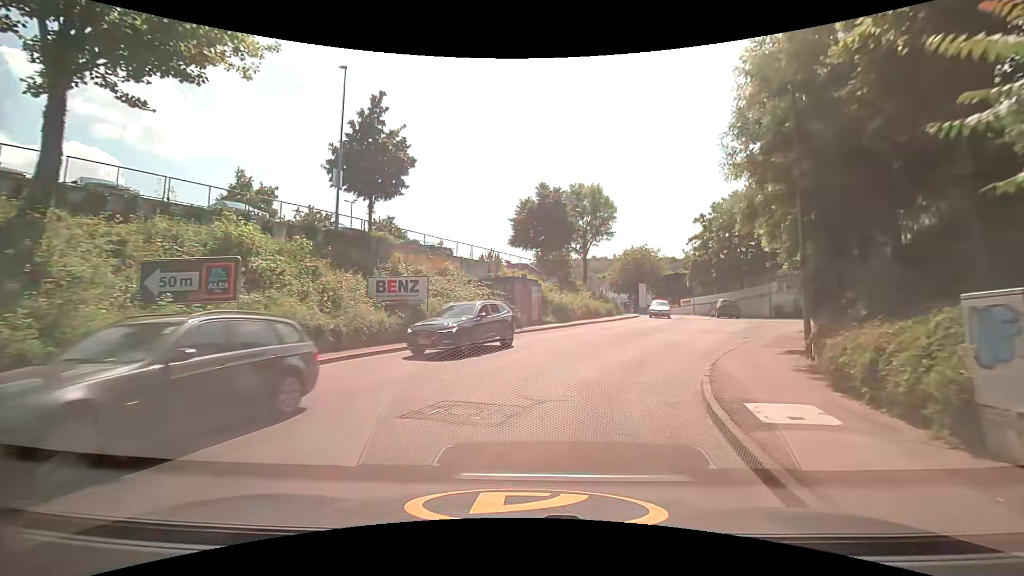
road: unclassified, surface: asphalt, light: Day
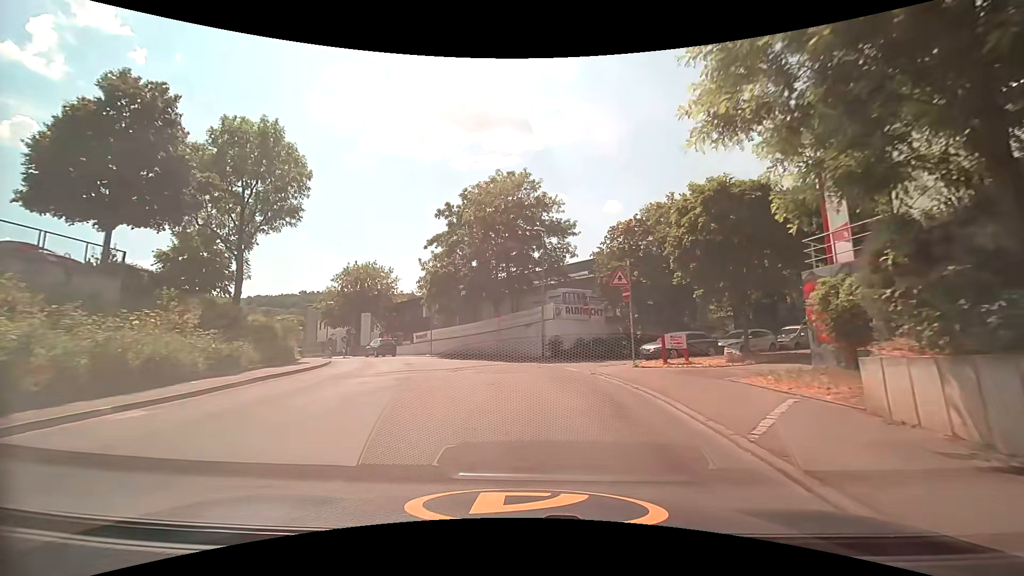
(+5.4, +21.8) m; +28°
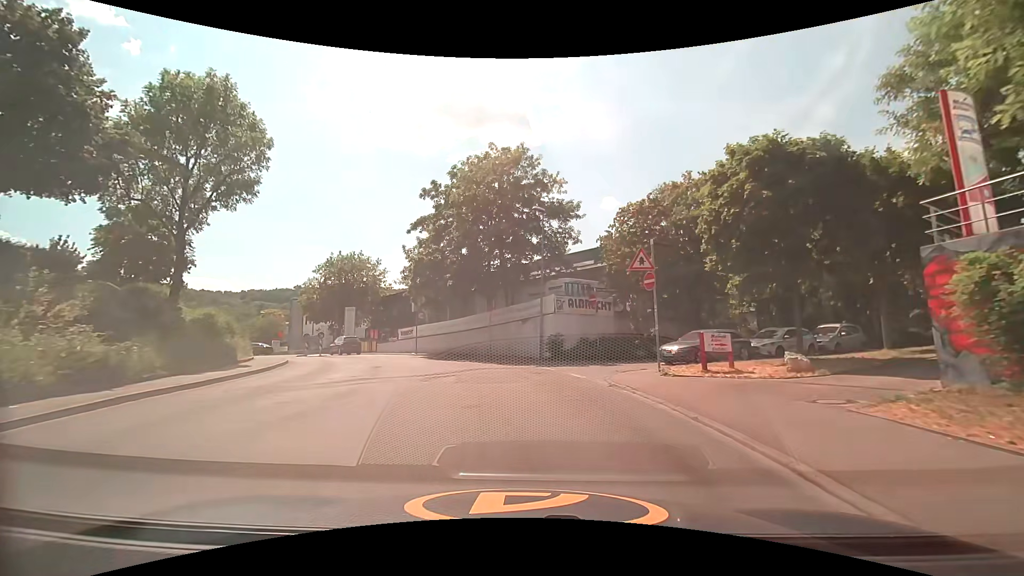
(0.0, +4.4) m; -1°
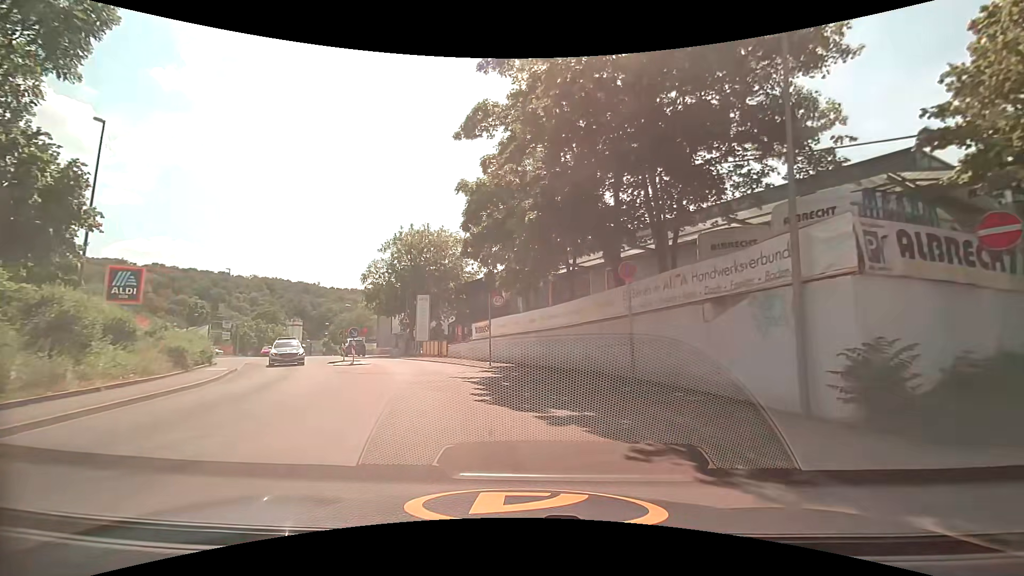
(-1.0, +16.7) m; -10°
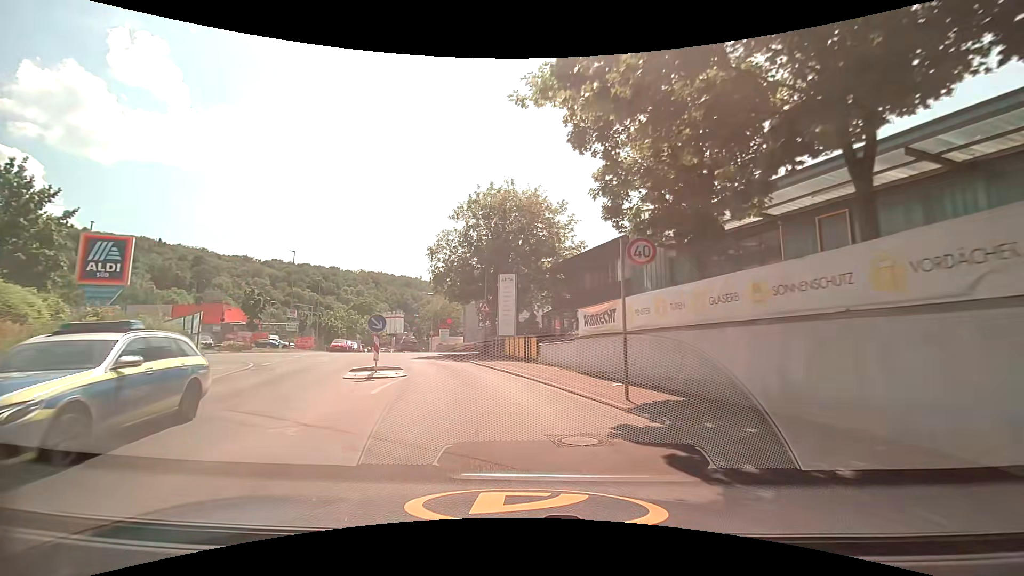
(-1.5, +12.3) m; -12°
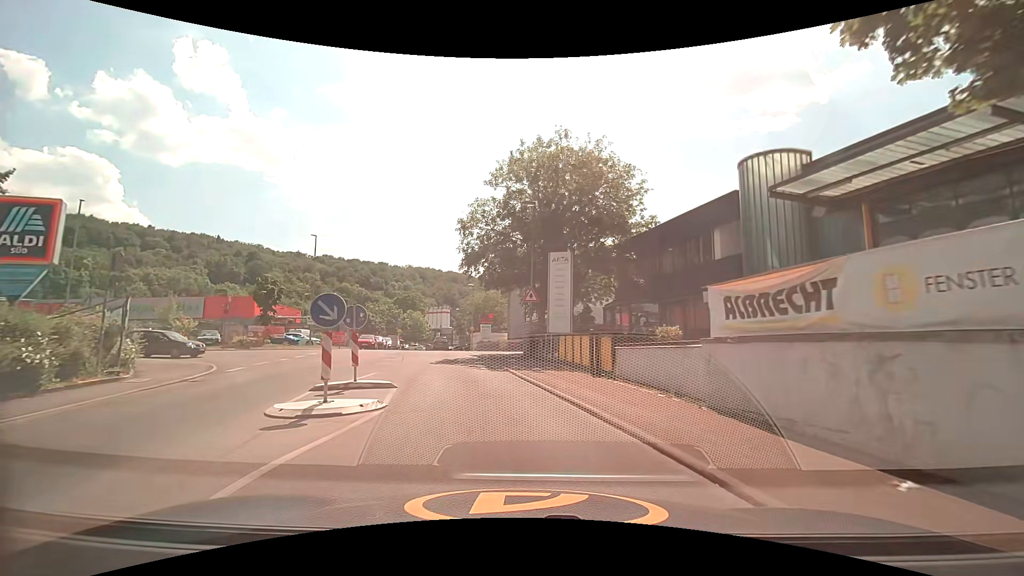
(-0.5, +7.8) m; -8°
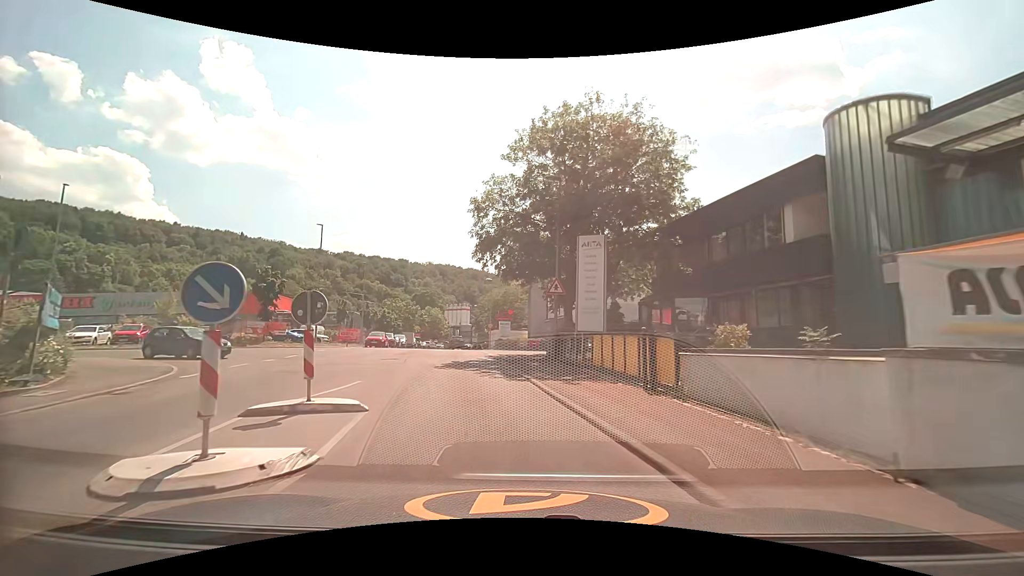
(+0.1, +3.9) m; 0°
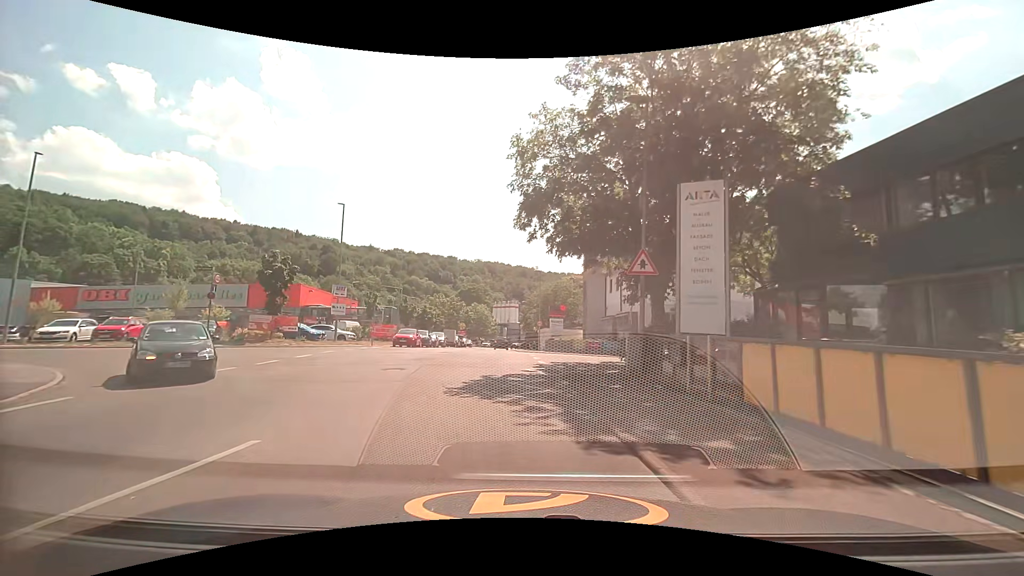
(-0.4, +7.4) m; -6°
(0, +10) (-2, +20) (-7, +27) (-17, +26) (-27, +23) (-36, +19) (-45, +16) (-55, +12) (-64, +9) (-73, +5) m
